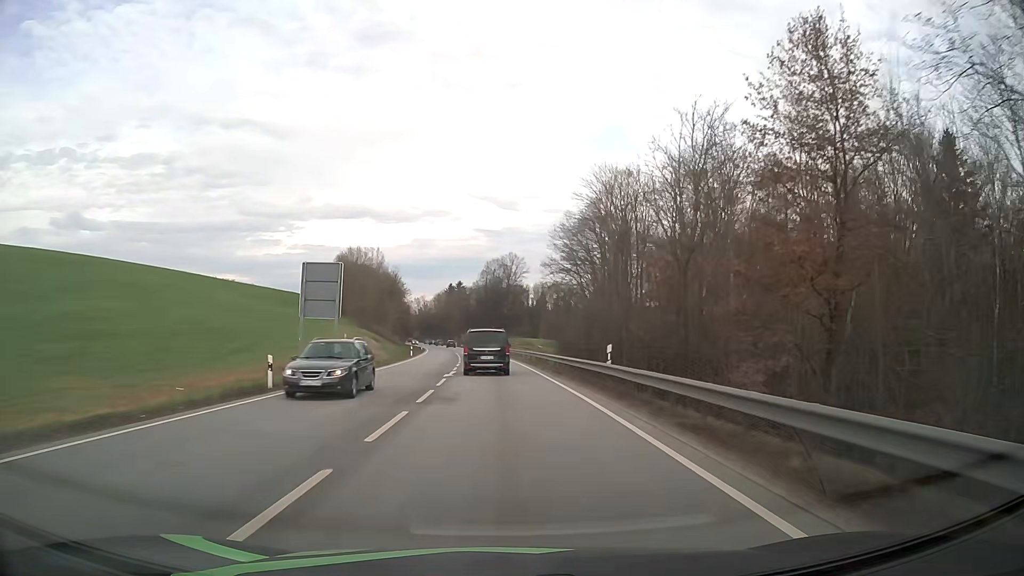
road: primary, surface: asphalt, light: Day
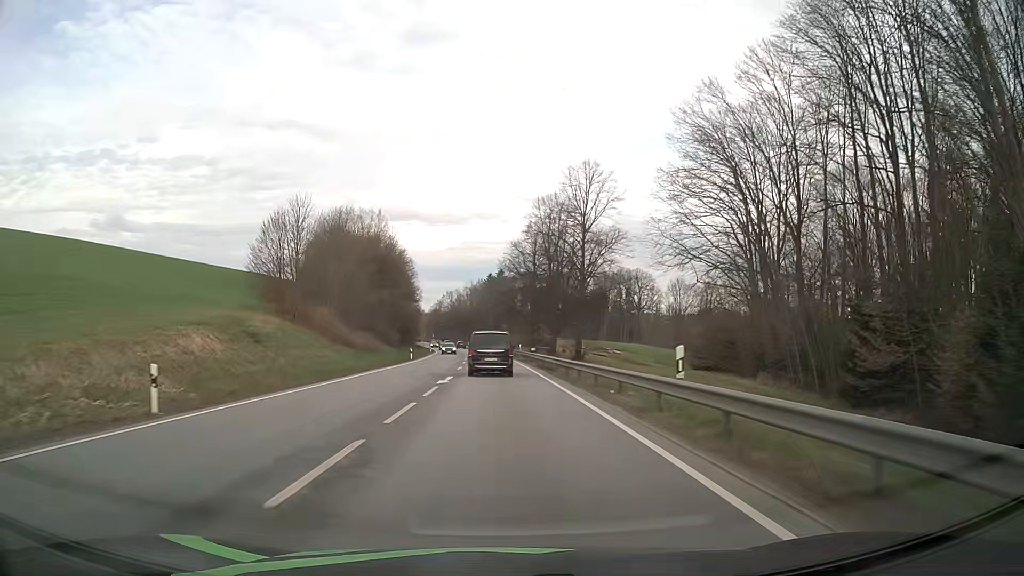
(-1.8, +58.3) m; -4°
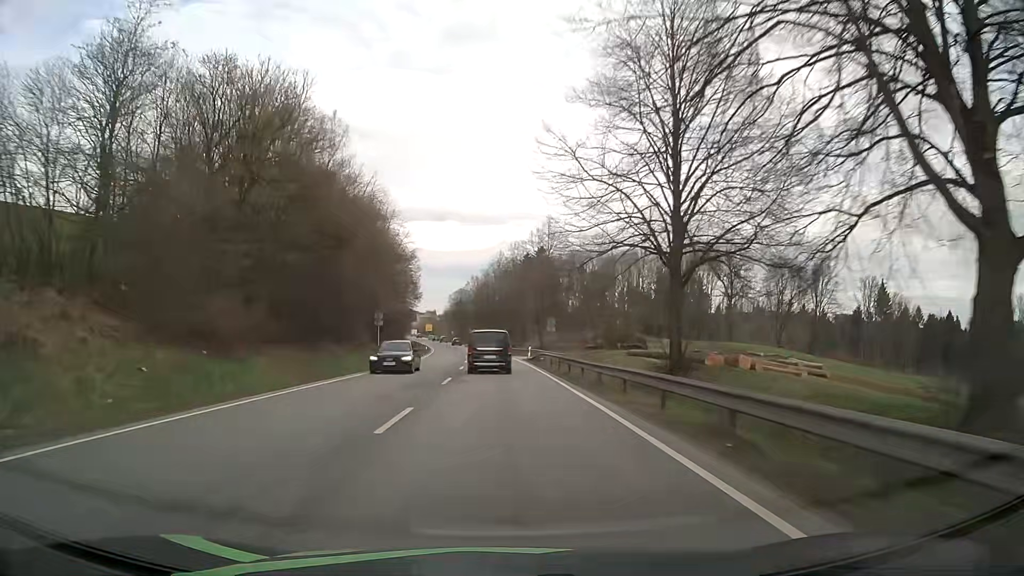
(-1.7, +60.3) m; -3°
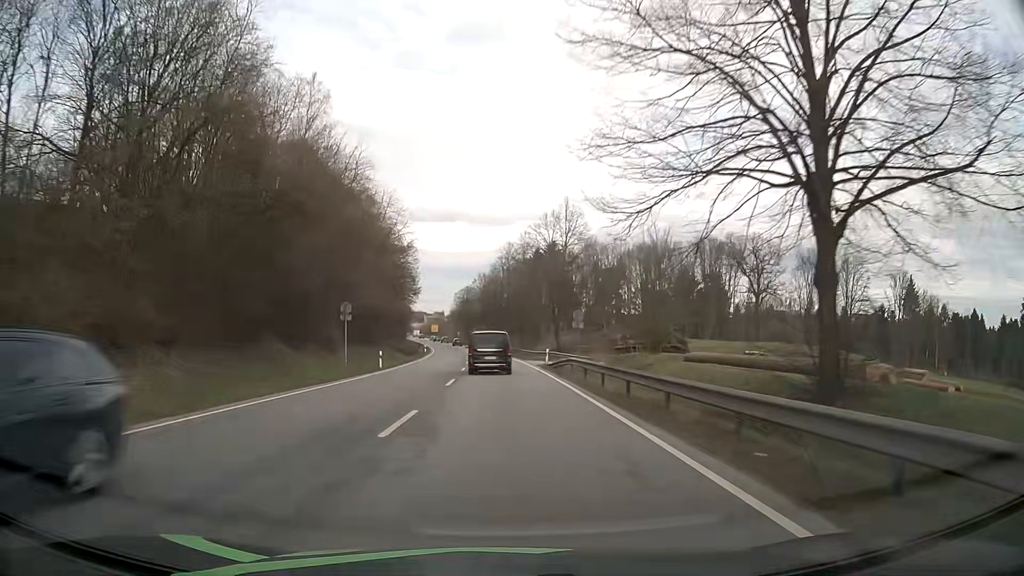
(-0.1, +12.2) m; -1°
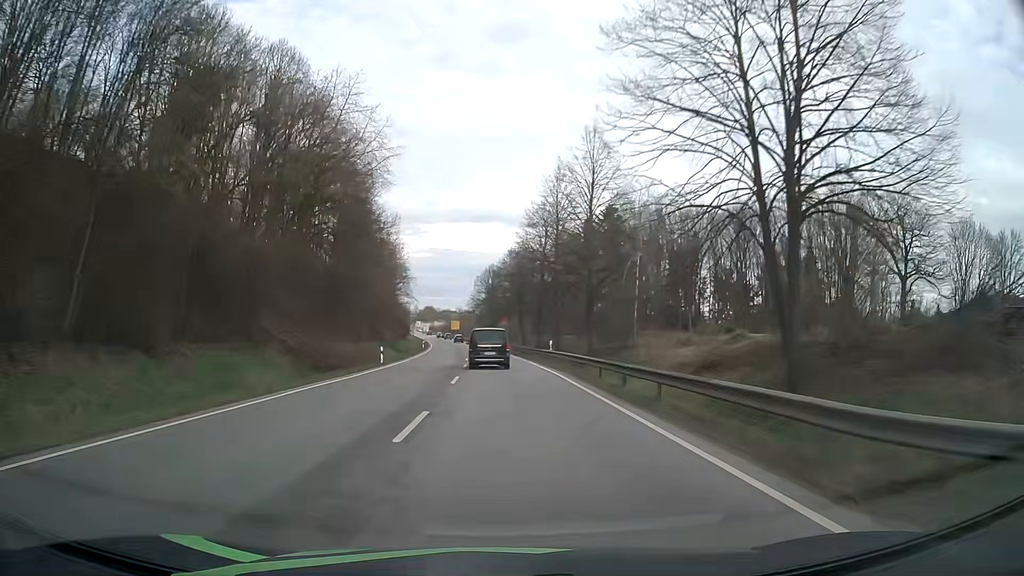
(-1.3, +48.9) m; -3°
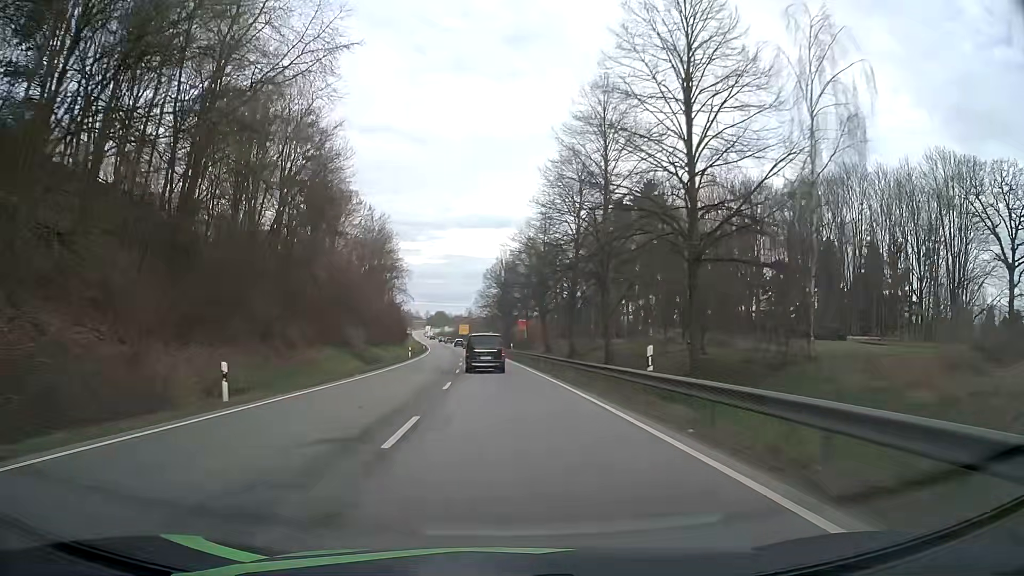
(-0.3, +24.5) m; -2°
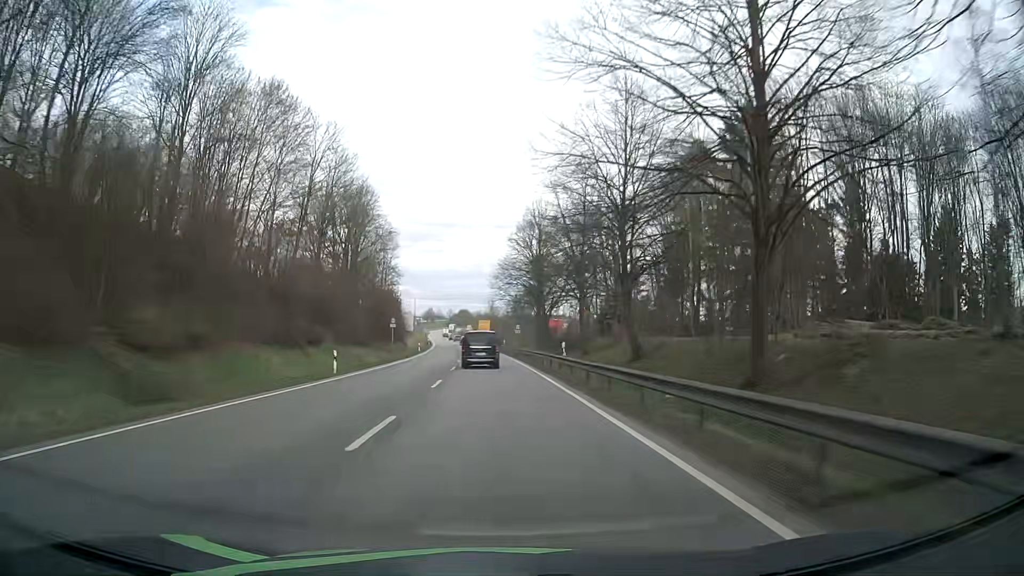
(-0.5, +36.6) m; -2°
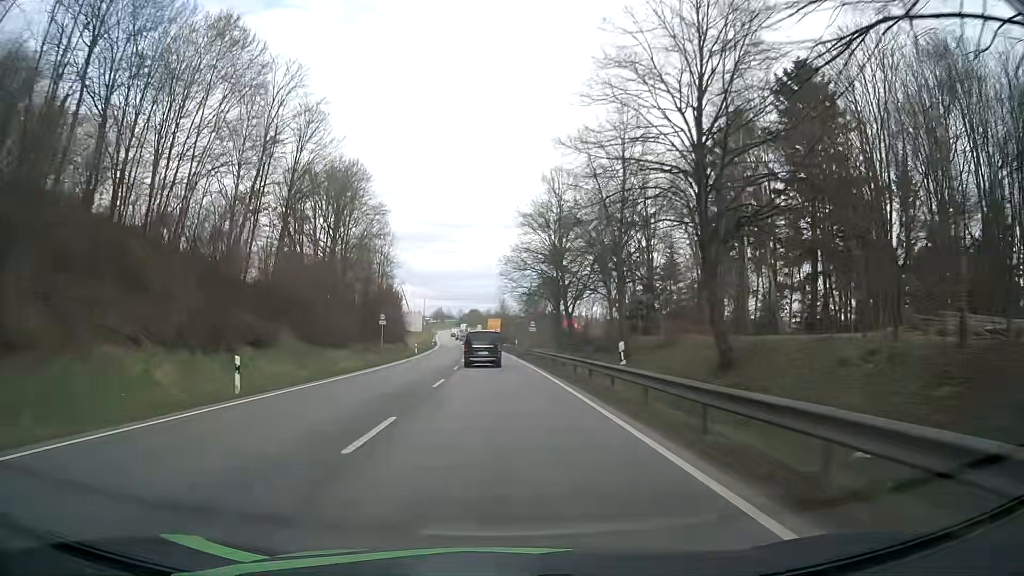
(-0.1, +12.2) m; -1°
(0, +10) (0, +20) (0, +30) (-1, +40) (-1, +50) (-2, +60) (-2, +70) (-3, +80) (-3, +90) (-4, +100) m
